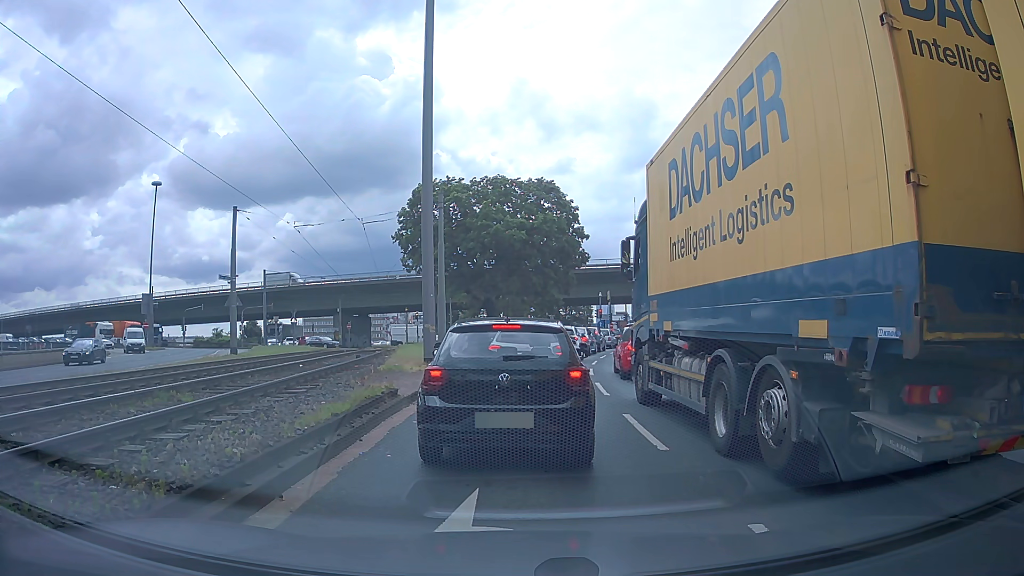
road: primary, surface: asphalt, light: Day
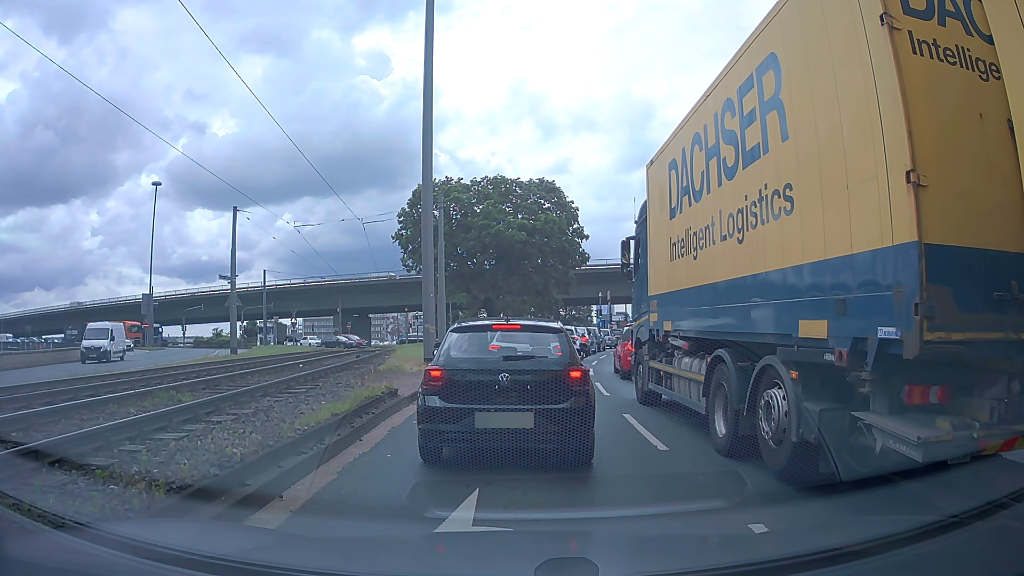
(0.0, 0.0) m; 0°
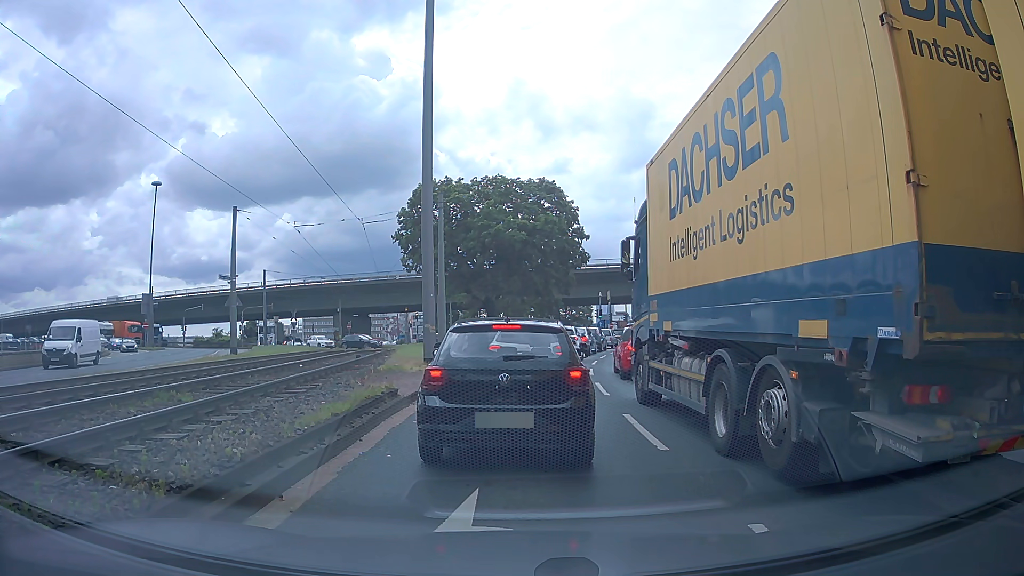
(0.0, 0.0) m; 0°
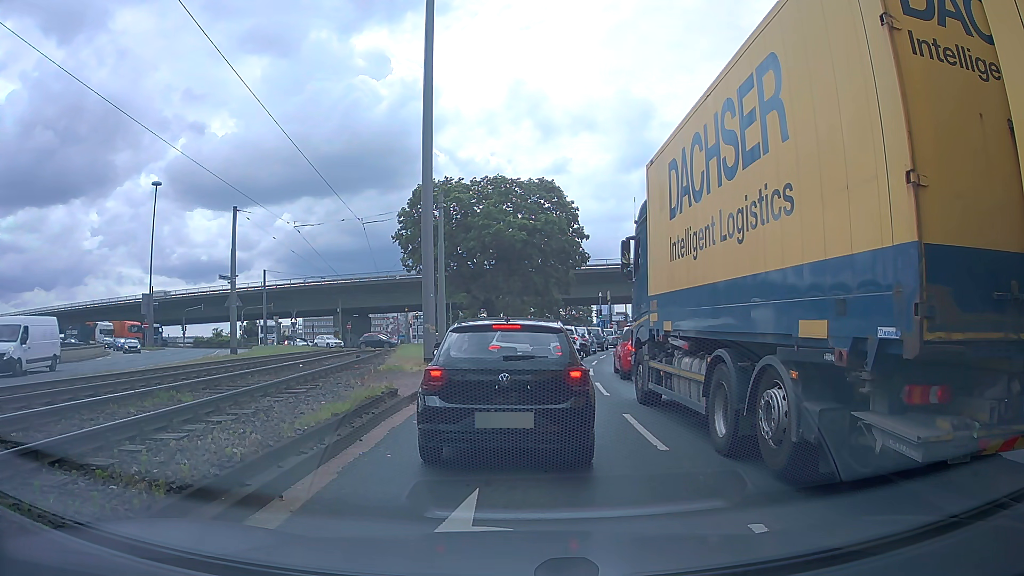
(0.0, 0.0) m; 0°
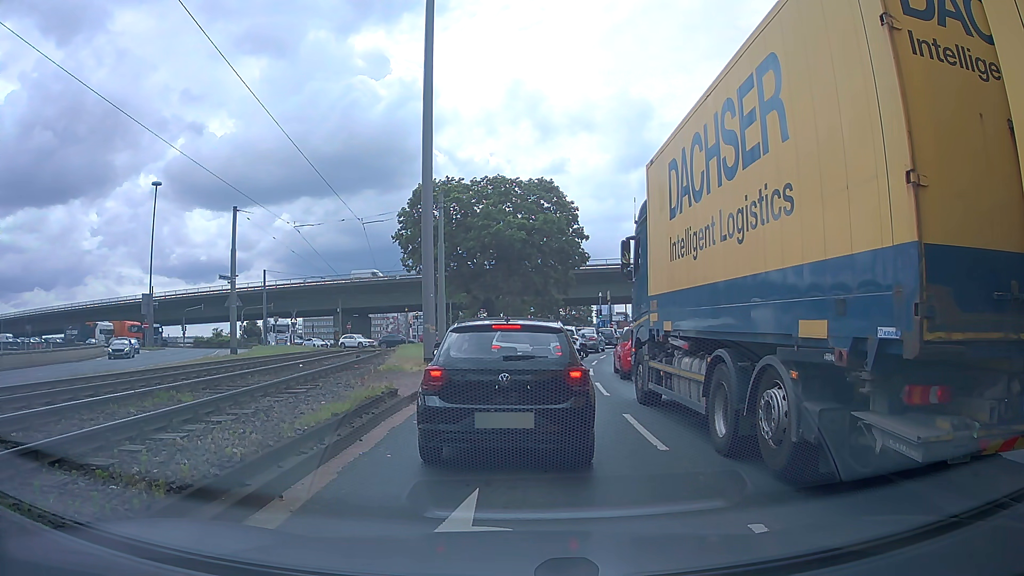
(0.0, 0.0) m; 0°
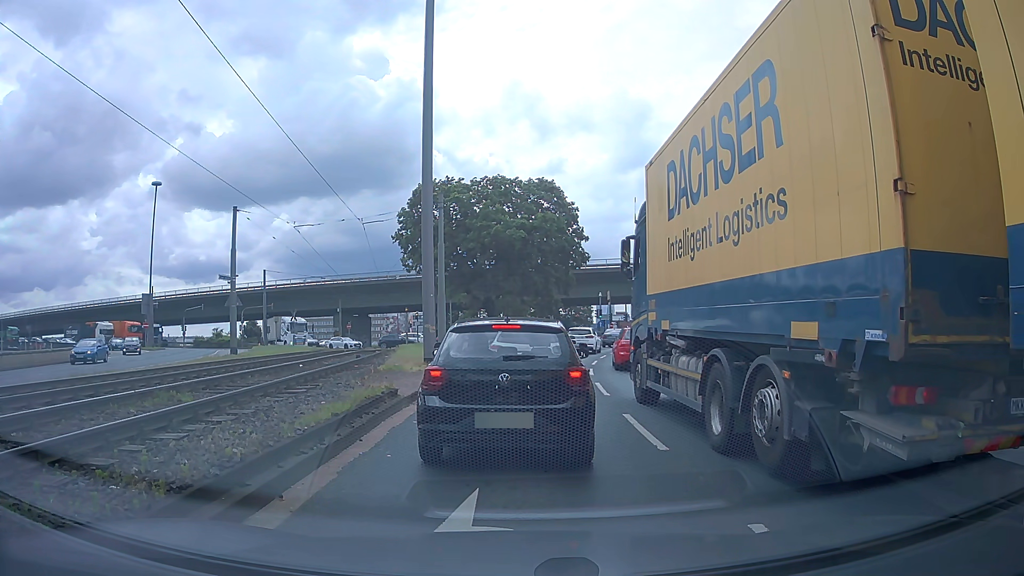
(0.0, 0.0) m; 0°
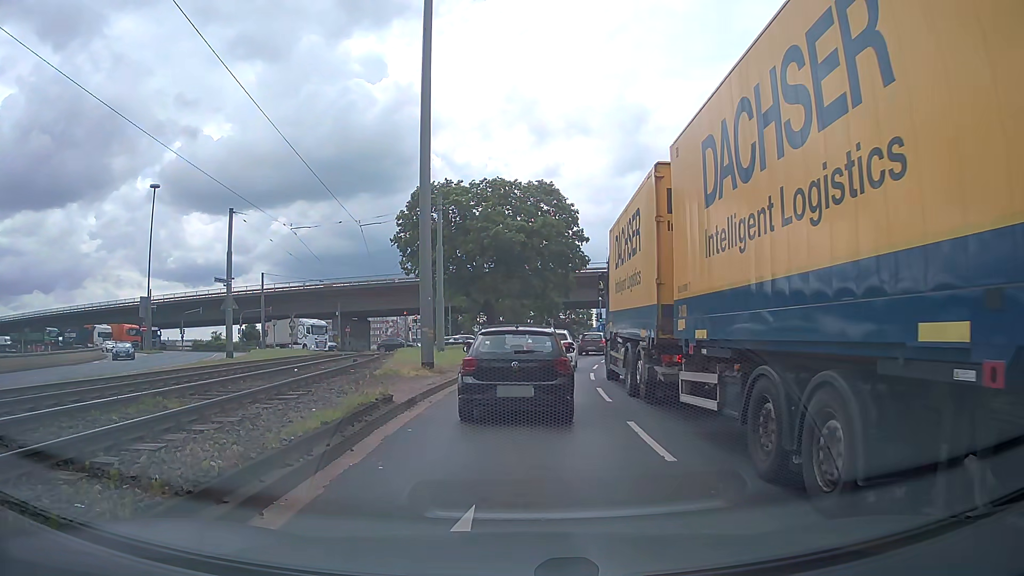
(0.0, +0.5) m; 0°
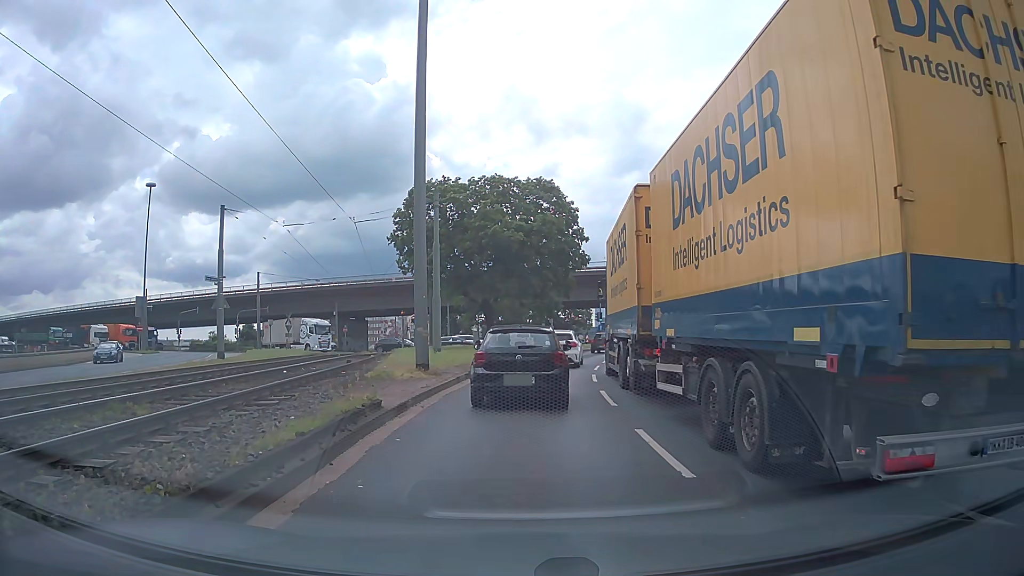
(0.0, +0.9) m; -2°
